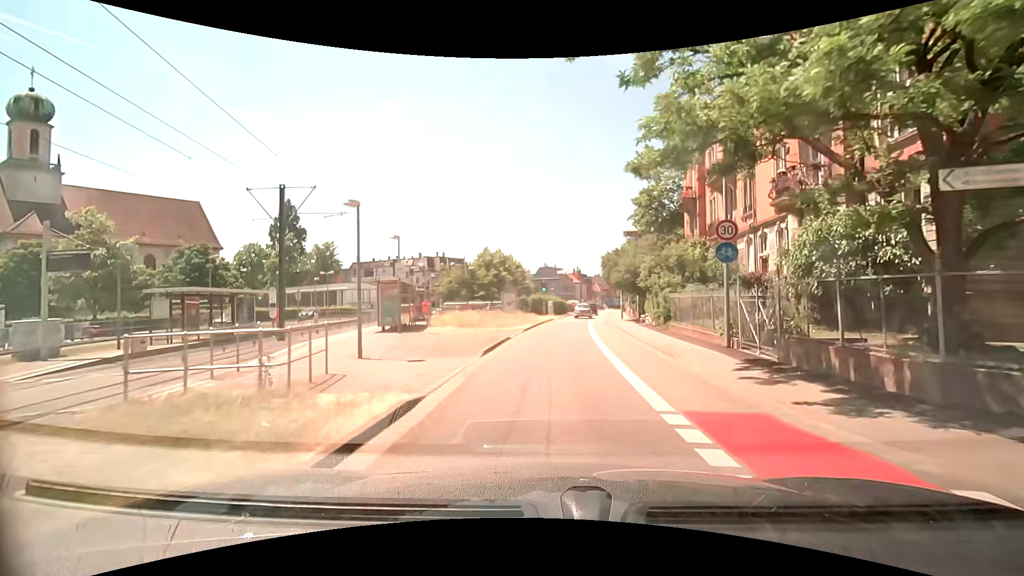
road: secondary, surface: asphalt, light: Day
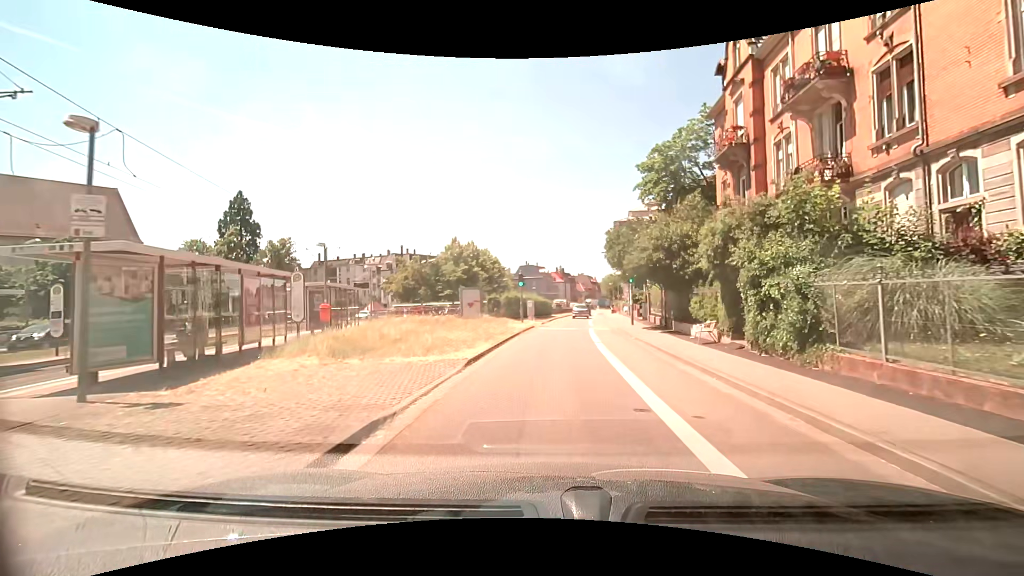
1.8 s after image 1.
(+0.2, +13.4) m; +1°
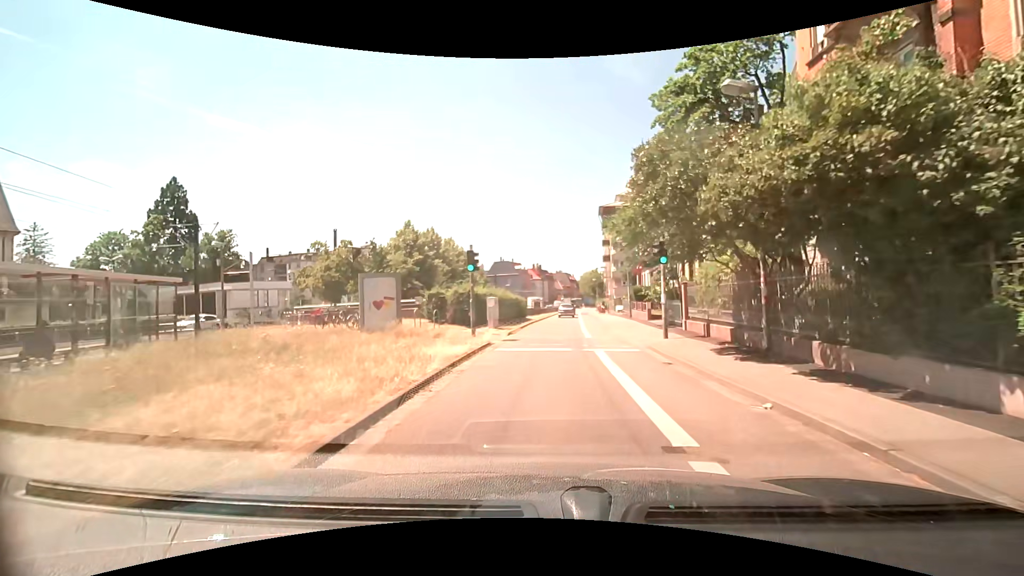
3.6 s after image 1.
(+0.5, +13.5) m; +4°
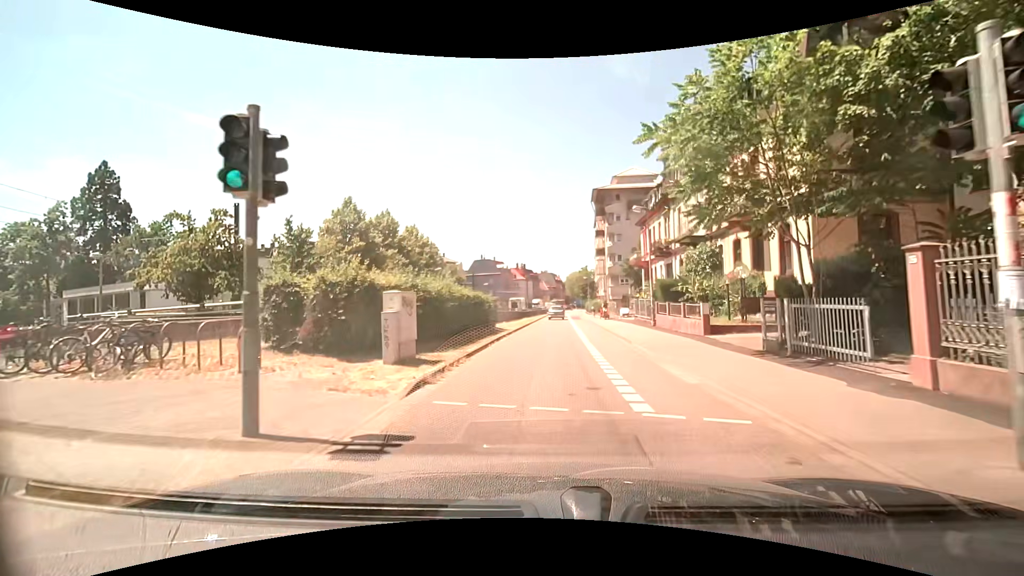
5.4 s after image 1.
(+0.1, +13.5) m; +1°
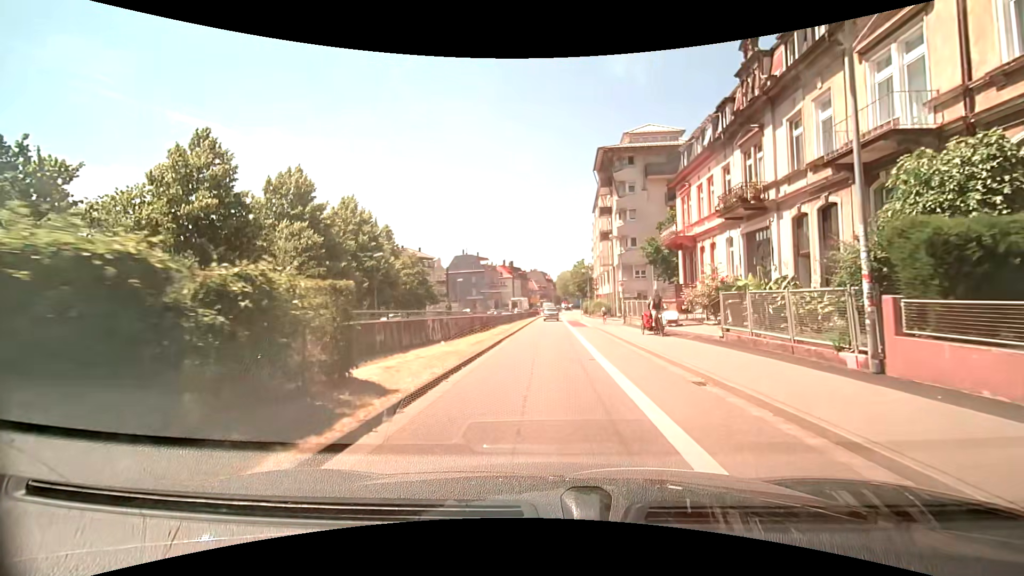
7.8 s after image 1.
(+0.2, +17.9) m; +1°
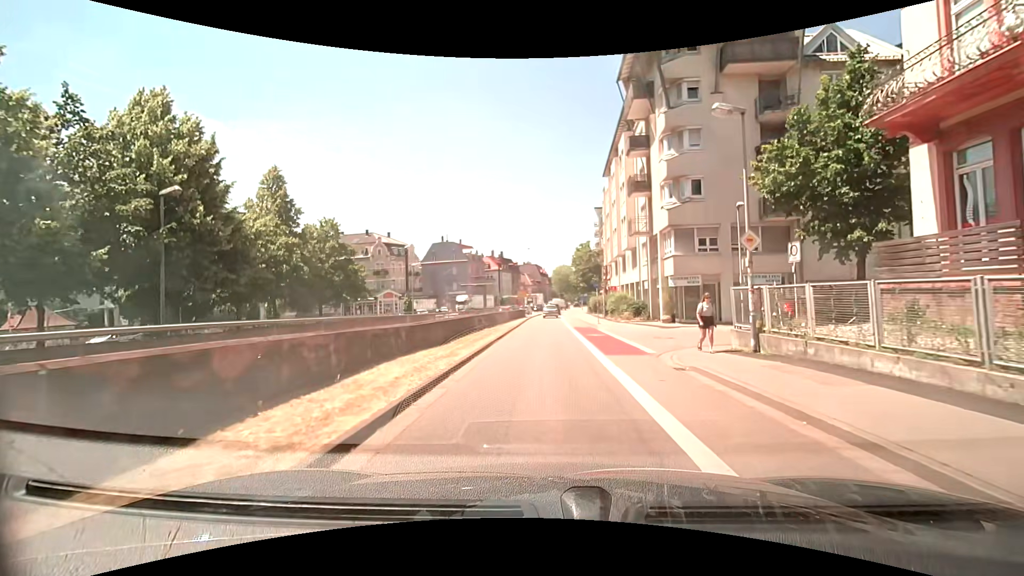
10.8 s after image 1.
(+0.3, +22.4) m; +1°
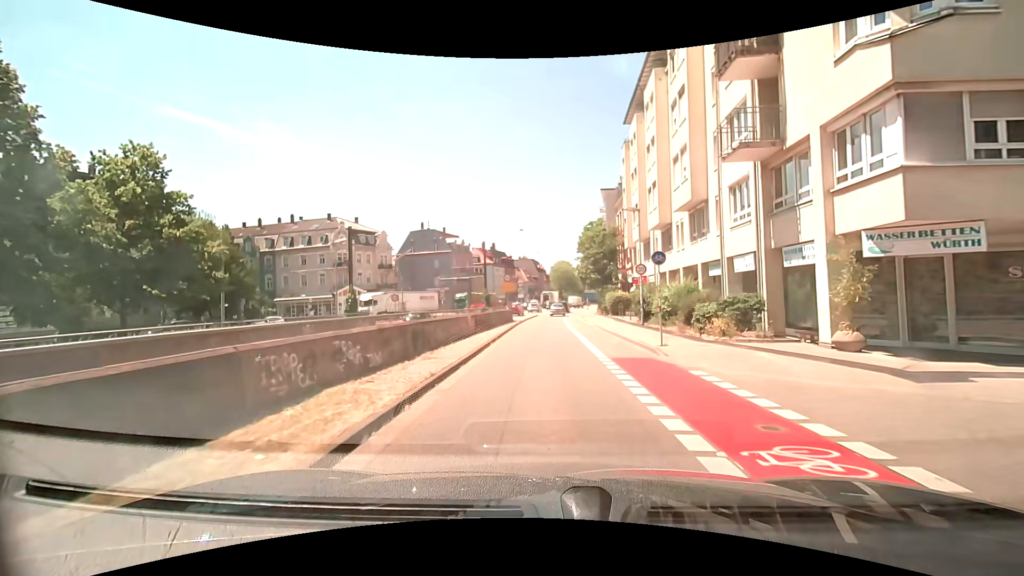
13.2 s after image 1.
(+0.1, +18.1) m; 0°
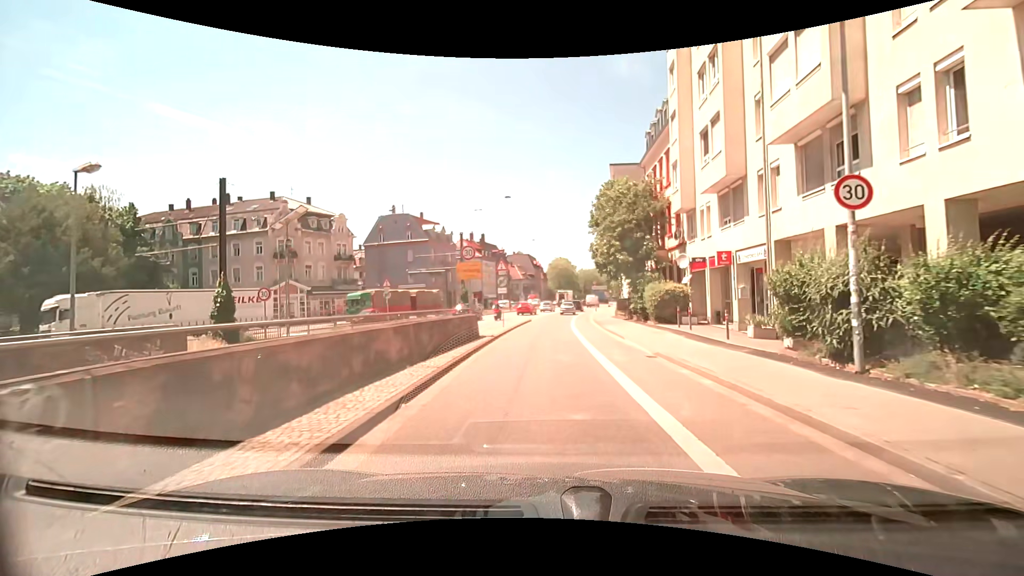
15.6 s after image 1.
(+0.2, +18.1) m; 0°
(0, +10) (0, +20) (0, +30) (+1, +40) (+2, +50) (+3, +60) (+4, +70) (+6, +80) (+8, +89) (+10, +99) m
